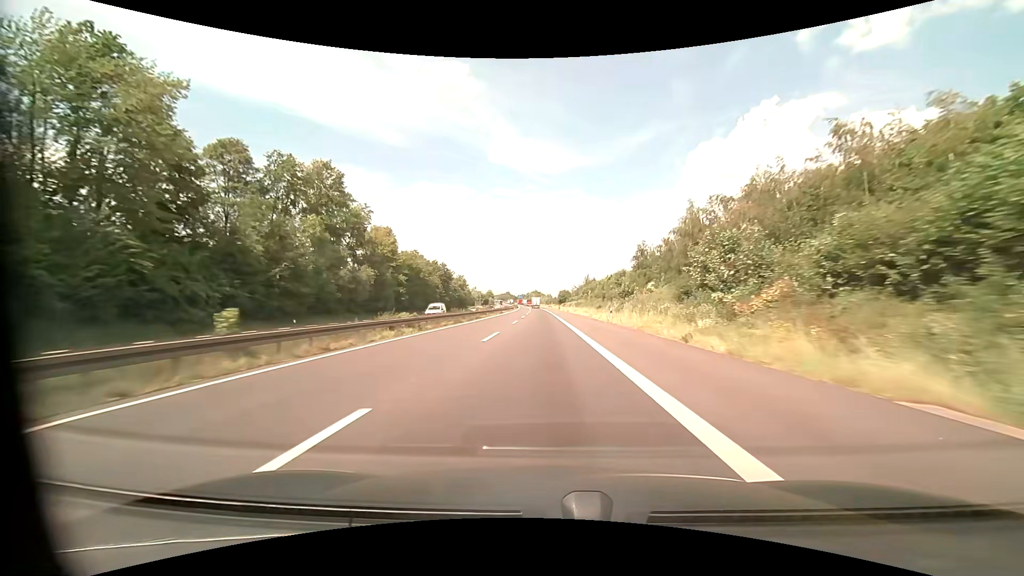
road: motorway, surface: asphalt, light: Day
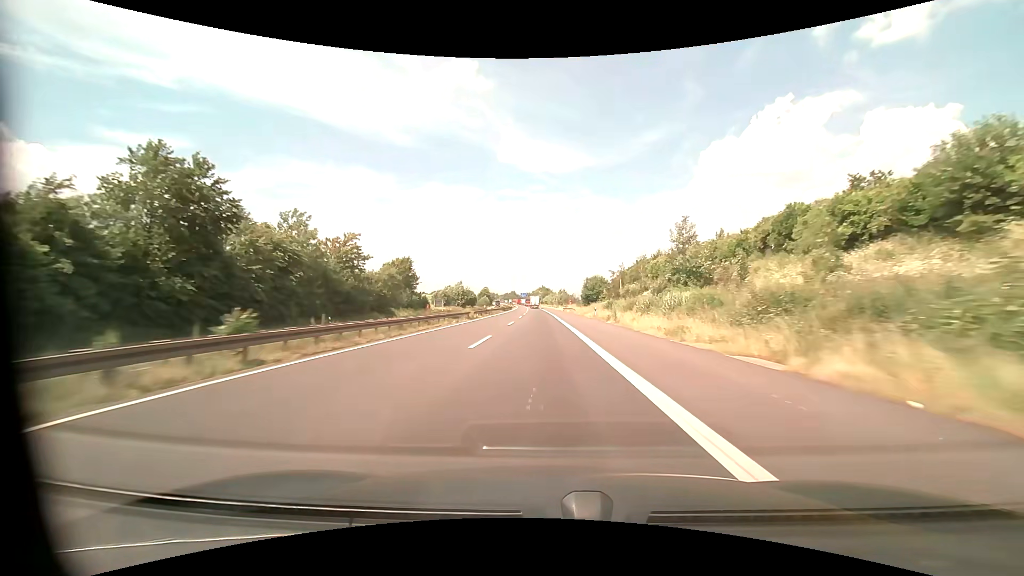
(-0.9, +93.7) m; -1°
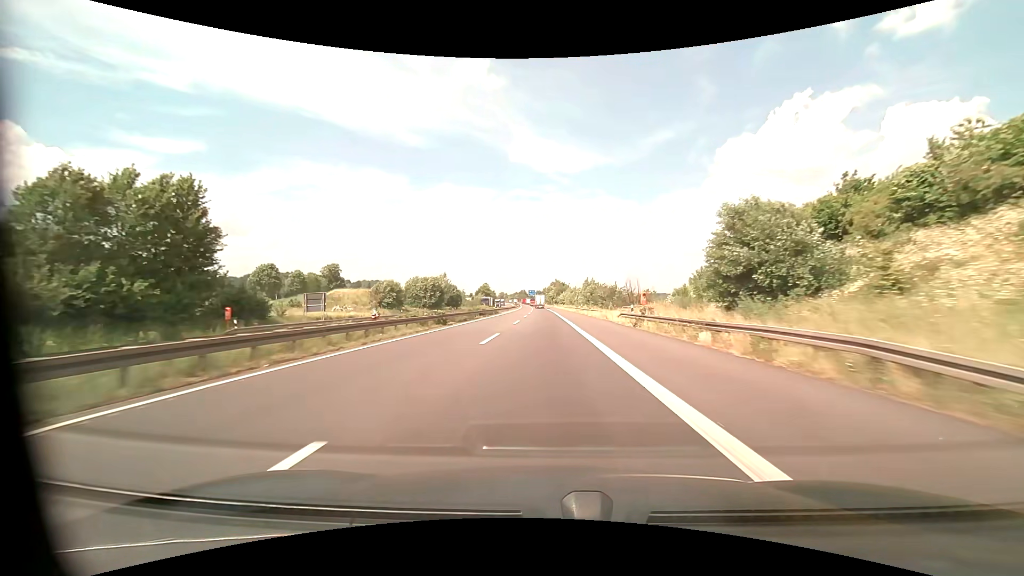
(-0.7, +71.3) m; -1°
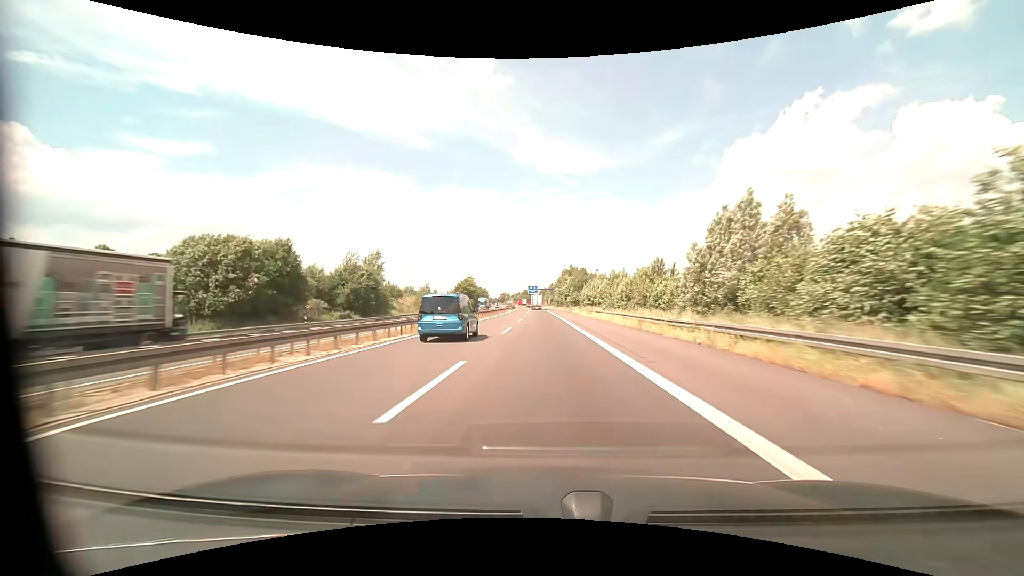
(-0.8, +83.9) m; -1°
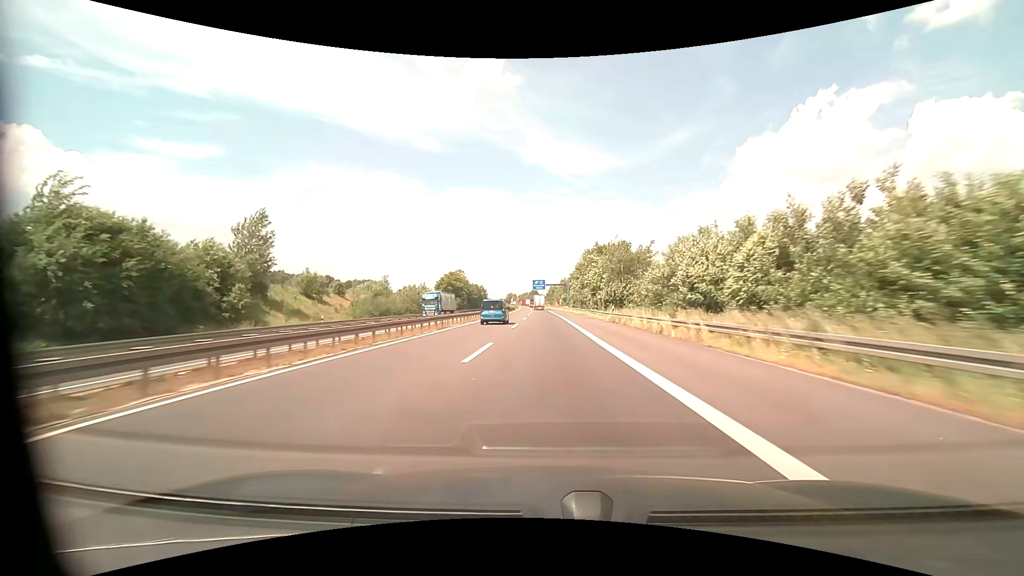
(-0.3, +48.5) m; -1°
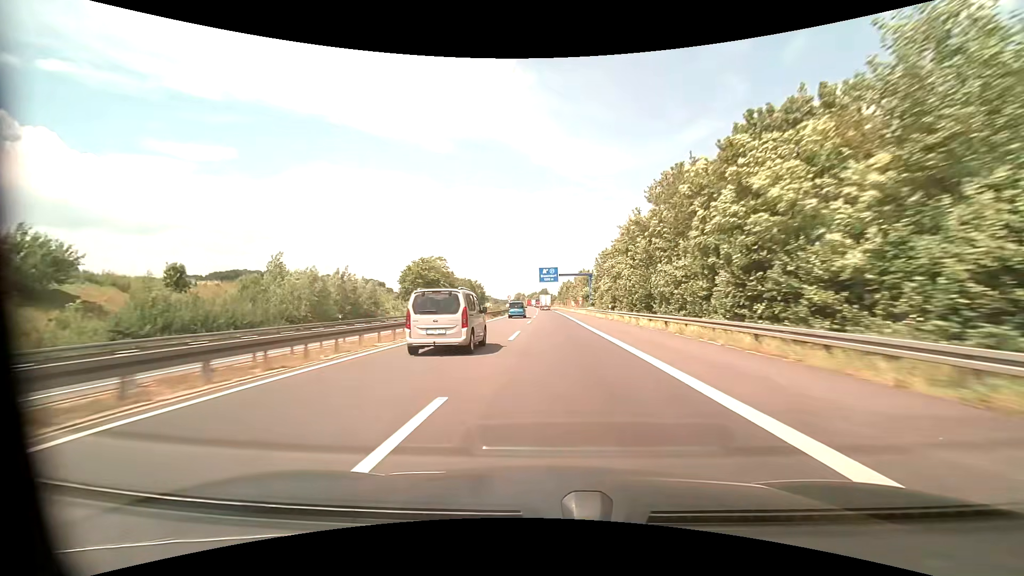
(-0.5, +47.1) m; -1°
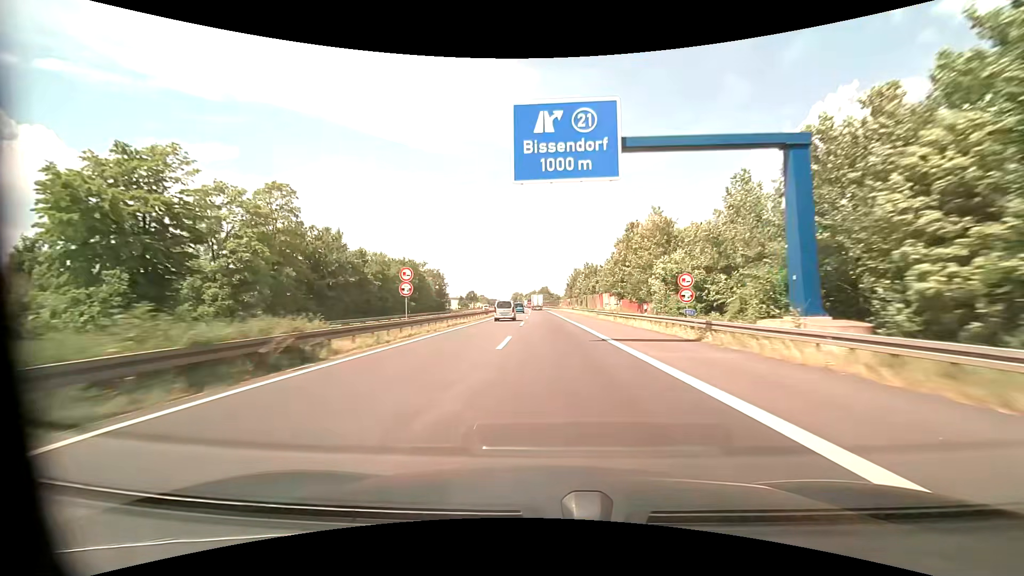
(-0.1, +76.6) m; 0°
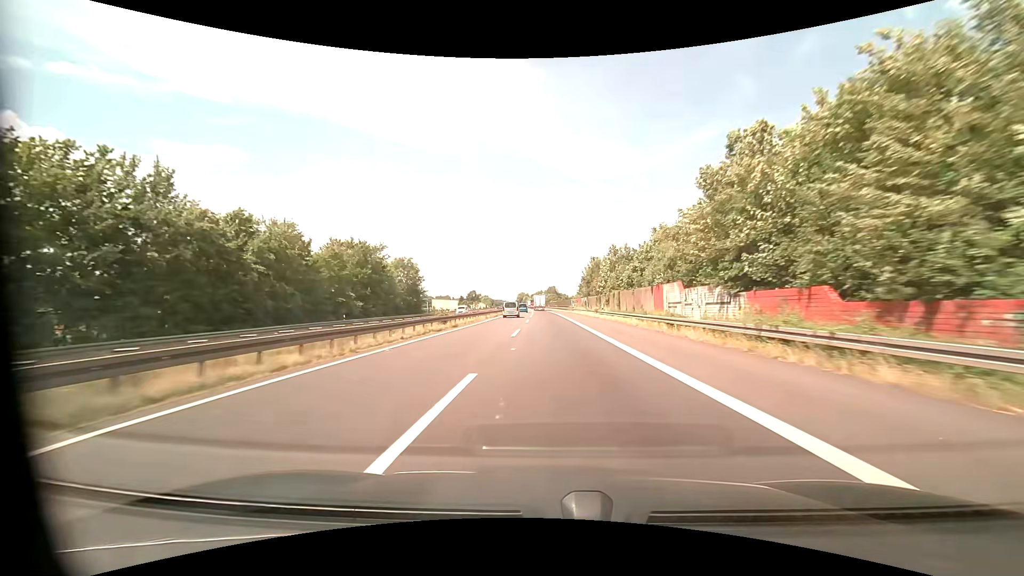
(-0.2, +29.9) m; -1°
(0, +10) (0, +20) (0, +30) (0, +40) (0, +50) (0, +60) (0, +70) (-1, +80) (-1, +90) (-1, +100) m
